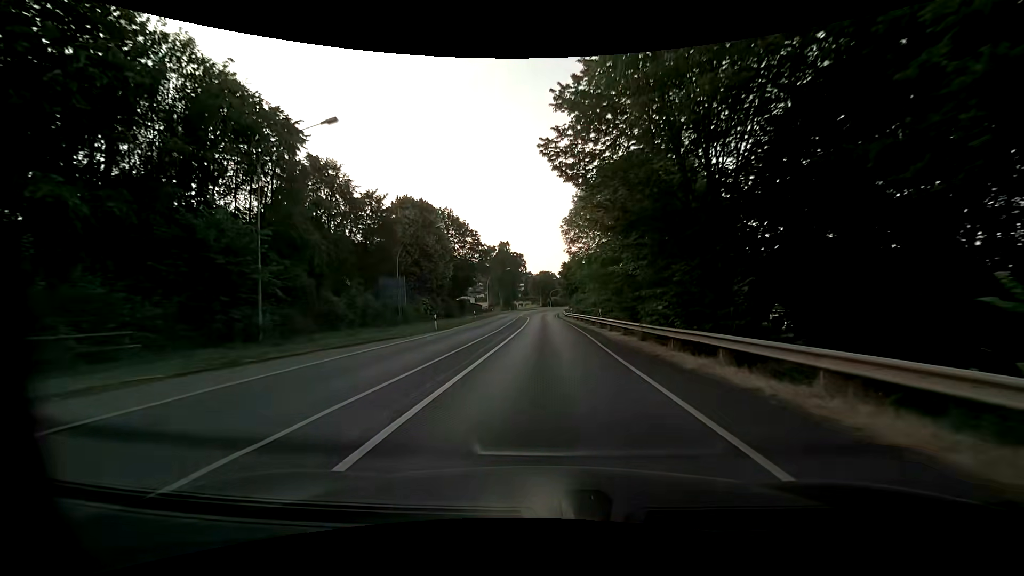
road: primary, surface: asphalt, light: Day
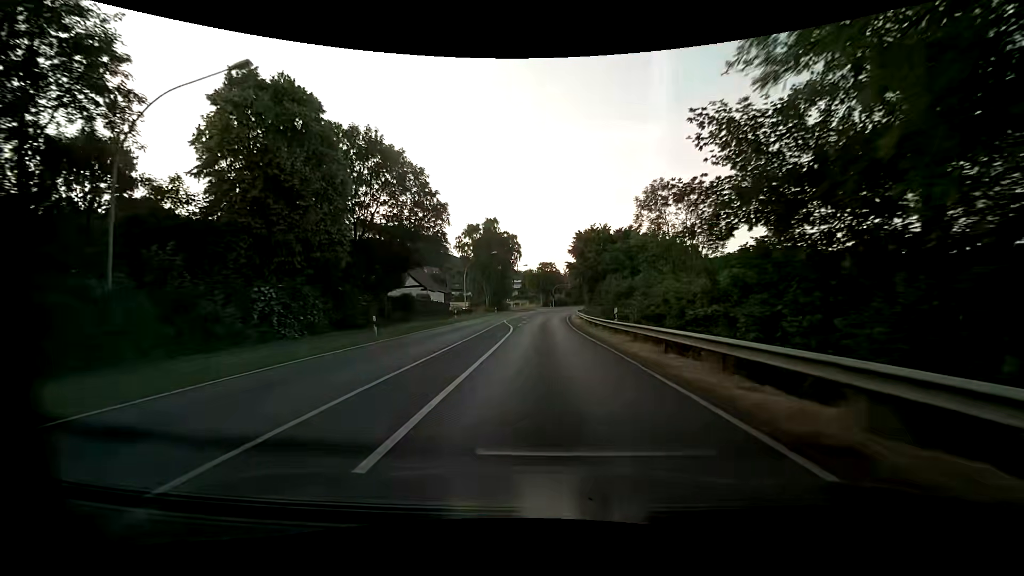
(-0.2, +34.8) m; 0°
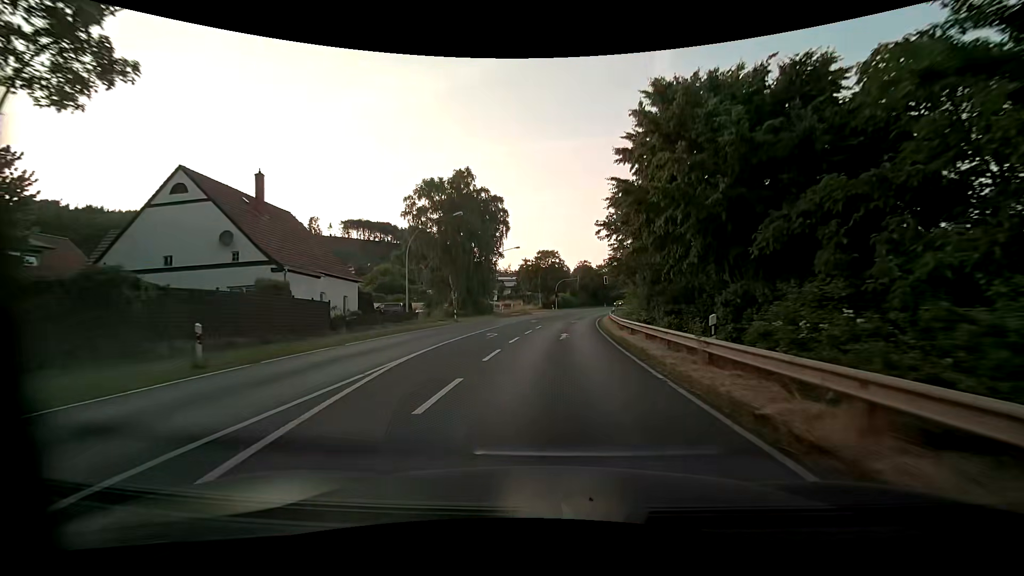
(-0.1, +34.9) m; 0°
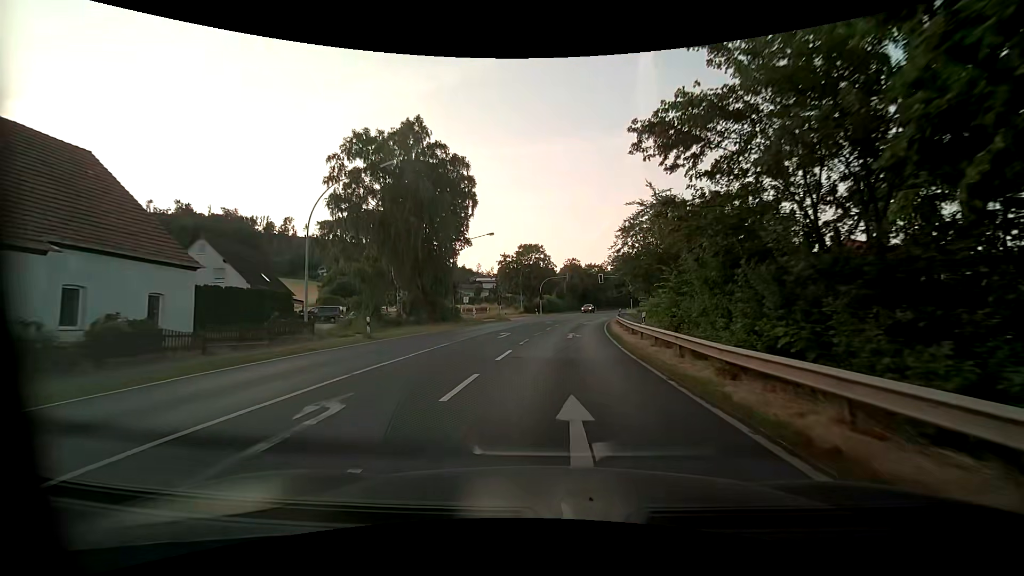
(+0.2, +17.1) m; +1°
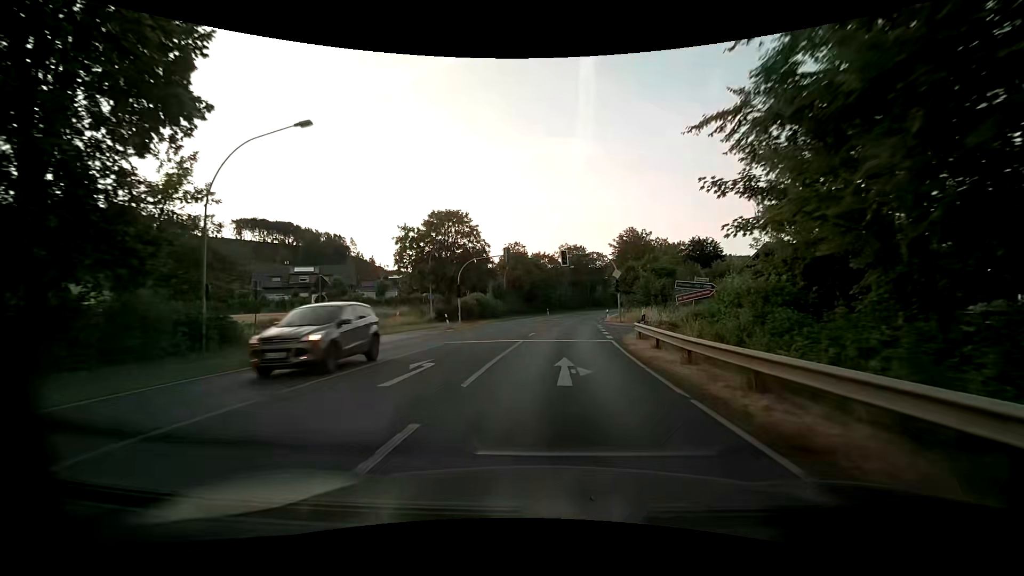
(+2.0, +34.7) m; +7°
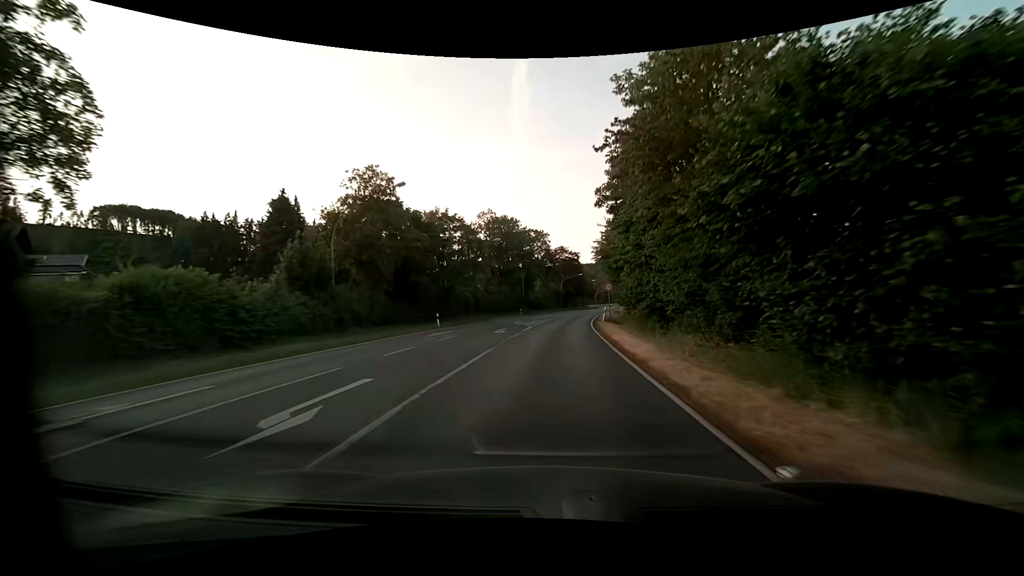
(+3.0, +47.7) m; +8°
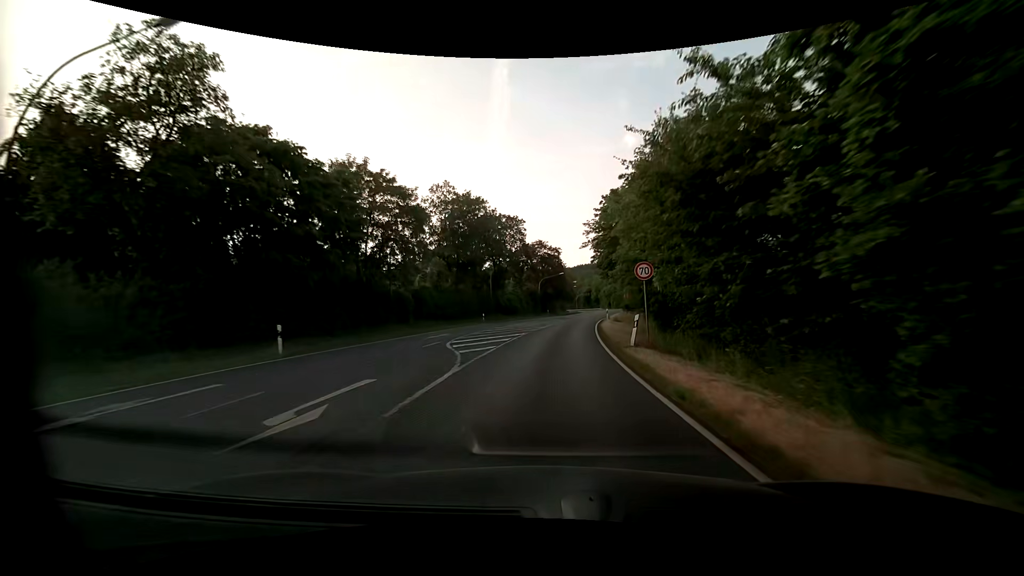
(+0.4, +20.0) m; +3°
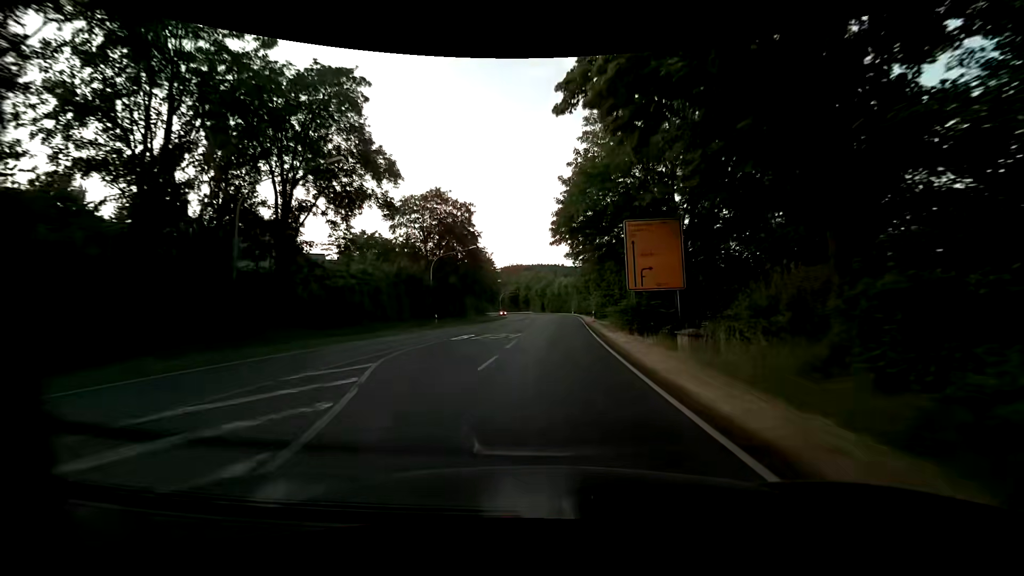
(+3.3, +49.2) m; +8°
(0, +10) (0, +20) (+1, +30) (+1, +40) (+2, +50) (+2, +60) (+3, +70) (+2, +80) (+2, +90) (+1, +100) m
